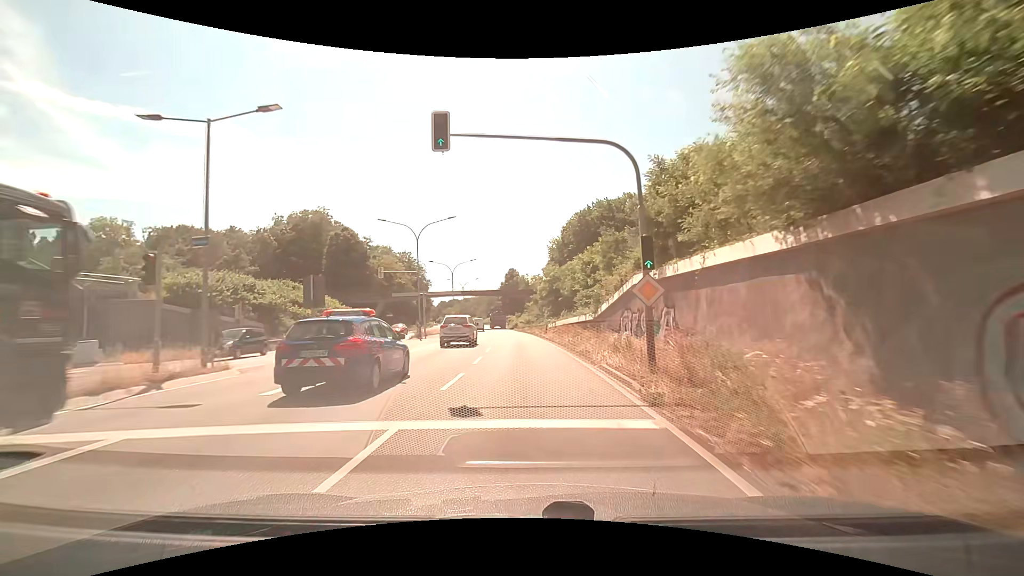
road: primary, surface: asphalt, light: Day
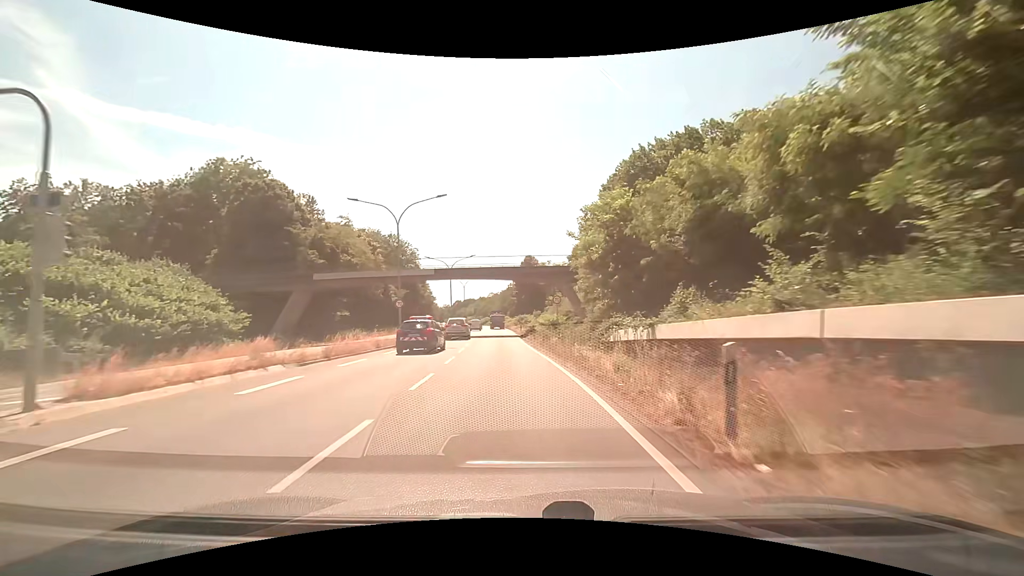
(-0.3, +36.2) m; -2°
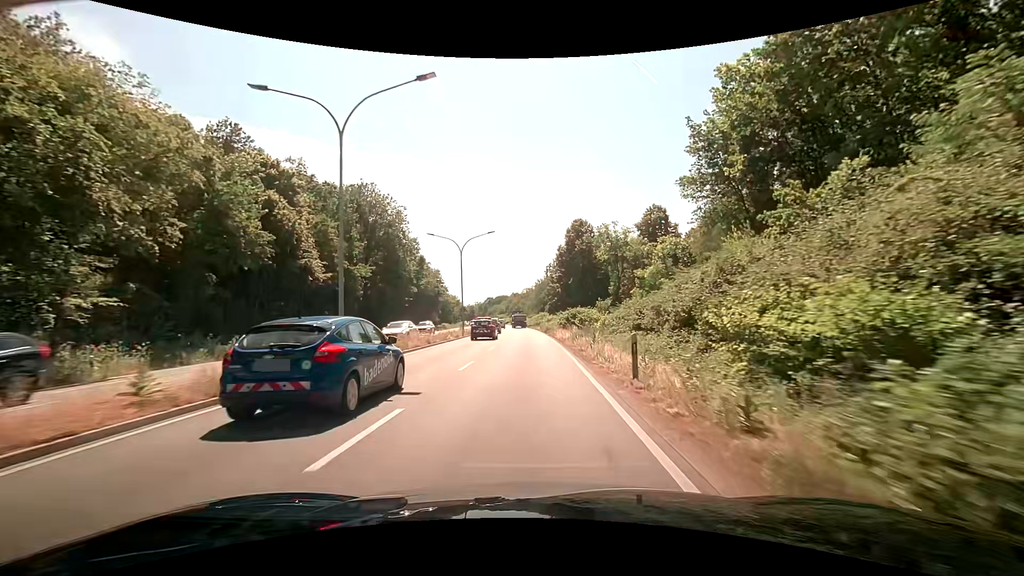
(-2.4, +47.4) m; -5°
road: trunk
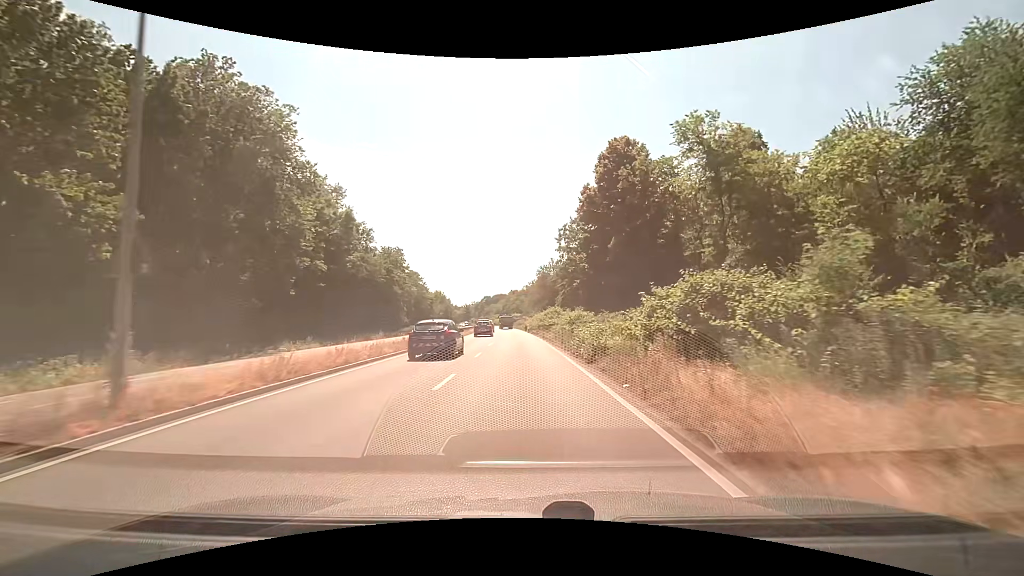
(+0.2, +39.9) m; 0°
(0, +10) (0, +20) (-1, +30) (-1, +40) (-1, +50) (-2, +60) (-2, +70) (-3, +80) (-4, +90) (-4, +100) m
